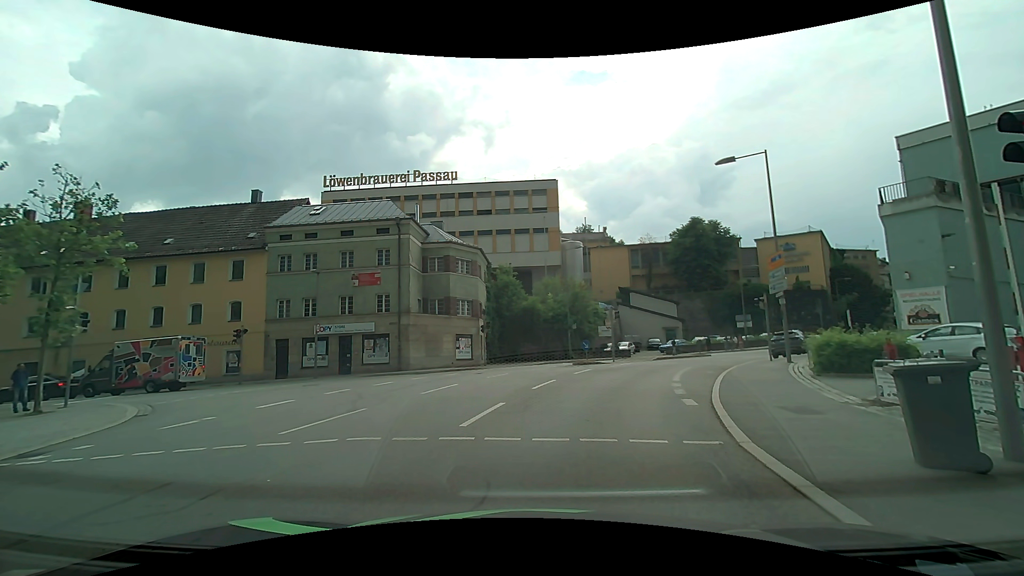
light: Day
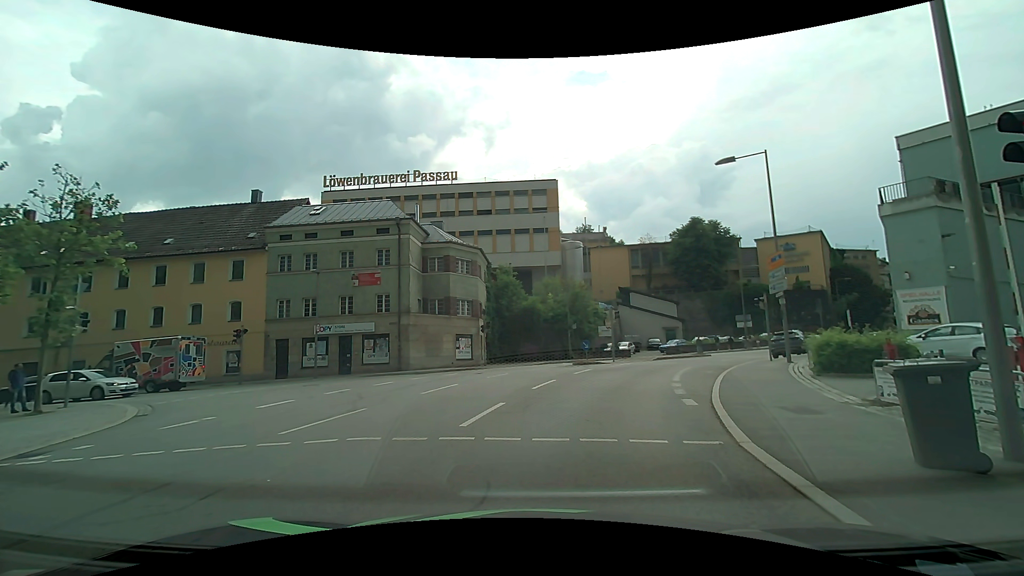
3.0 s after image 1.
(0.0, 0.0) m; 0°
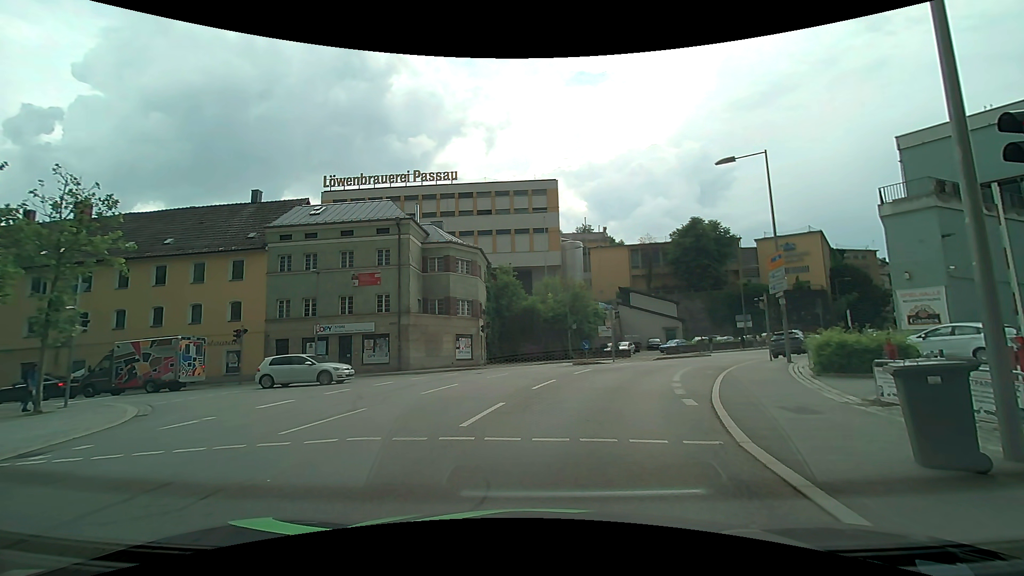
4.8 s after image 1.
(0.0, 0.0) m; 0°
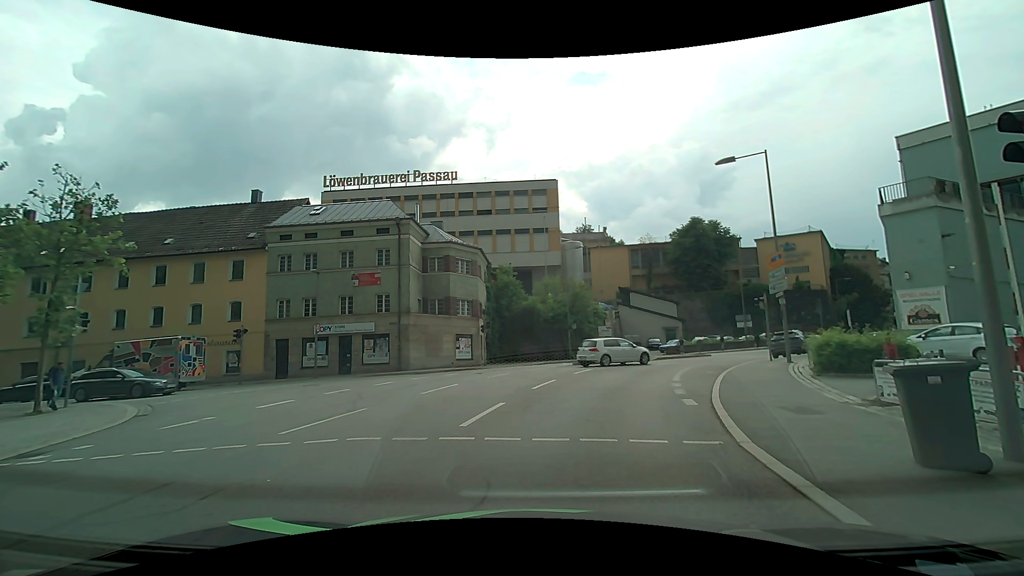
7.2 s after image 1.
(0.0, 0.0) m; 0°
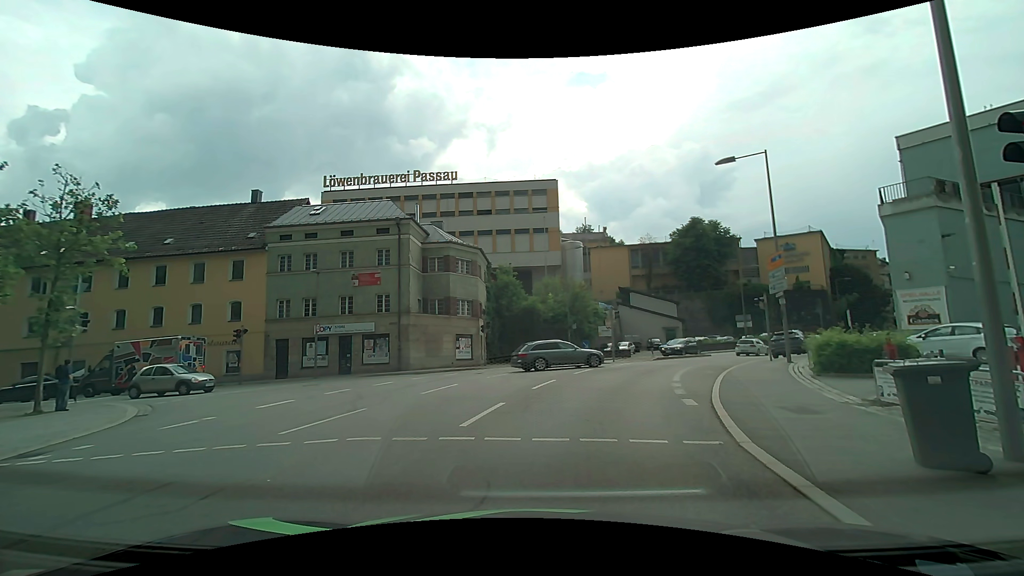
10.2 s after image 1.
(0.0, 0.0) m; 0°
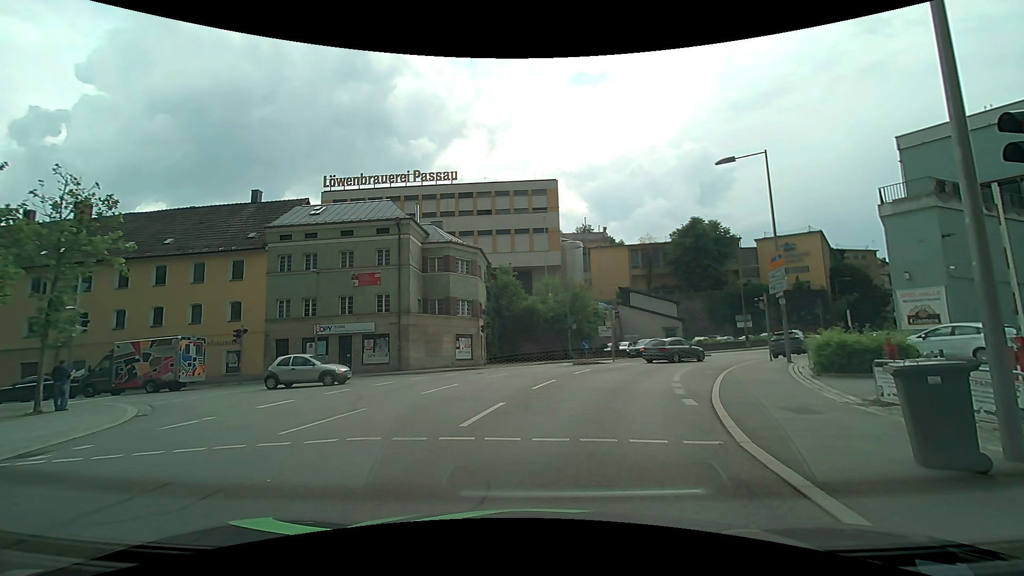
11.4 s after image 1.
(0.0, 0.0) m; 0°
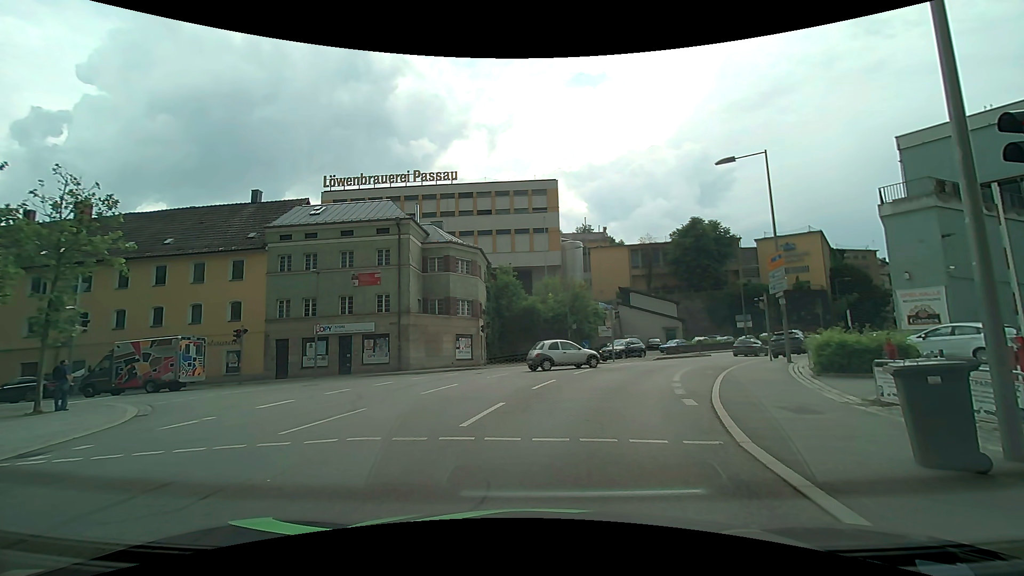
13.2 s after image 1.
(0.0, 0.0) m; 0°
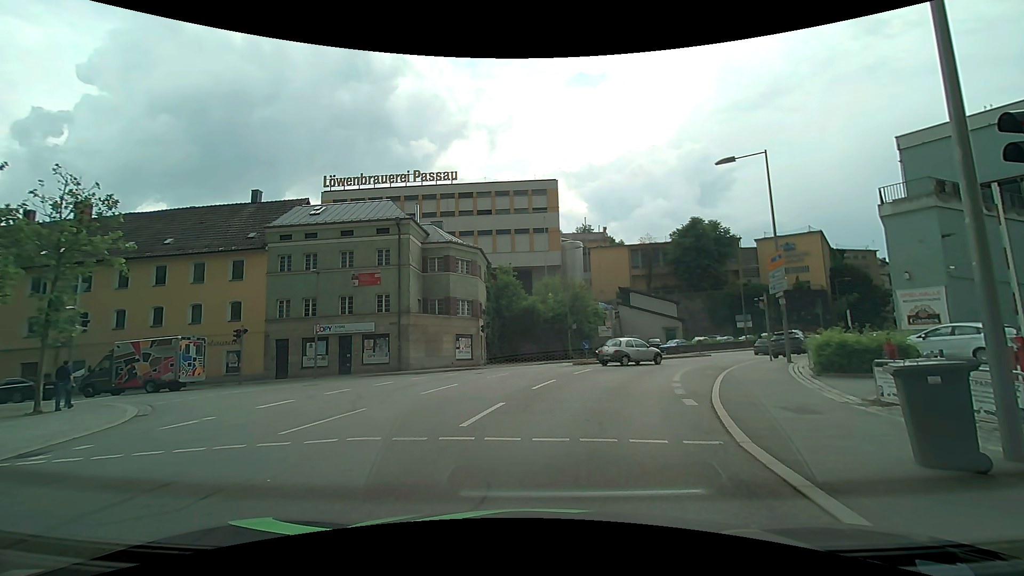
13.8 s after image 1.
(0.0, 0.0) m; 0°
(0, +10) (+2, +20) (+6, +29) (+11, +38) (+17, +46) (+24, +53) (+30, +61) (+37, +68) (+45, +75) (+52, +81) m
